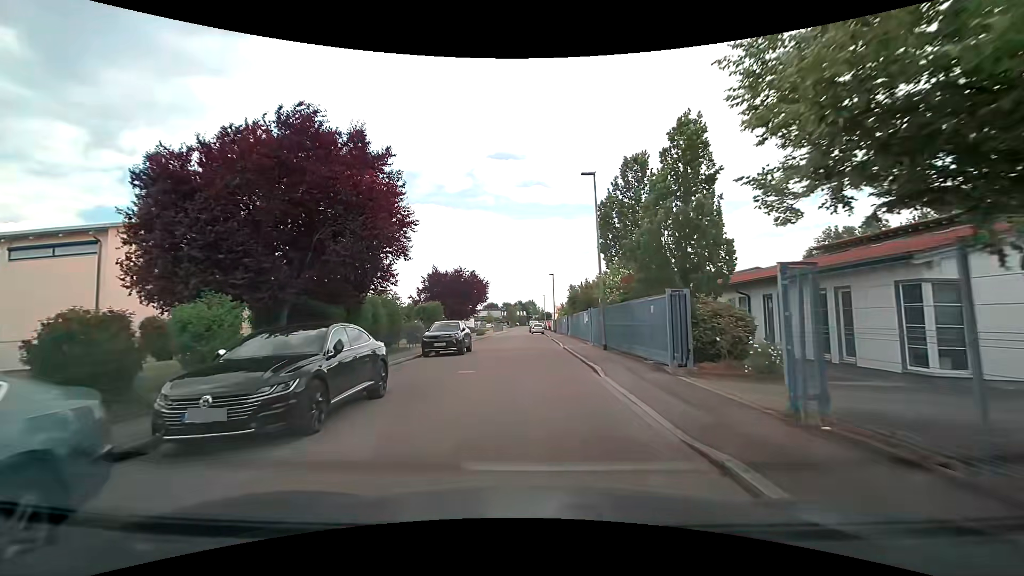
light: Day
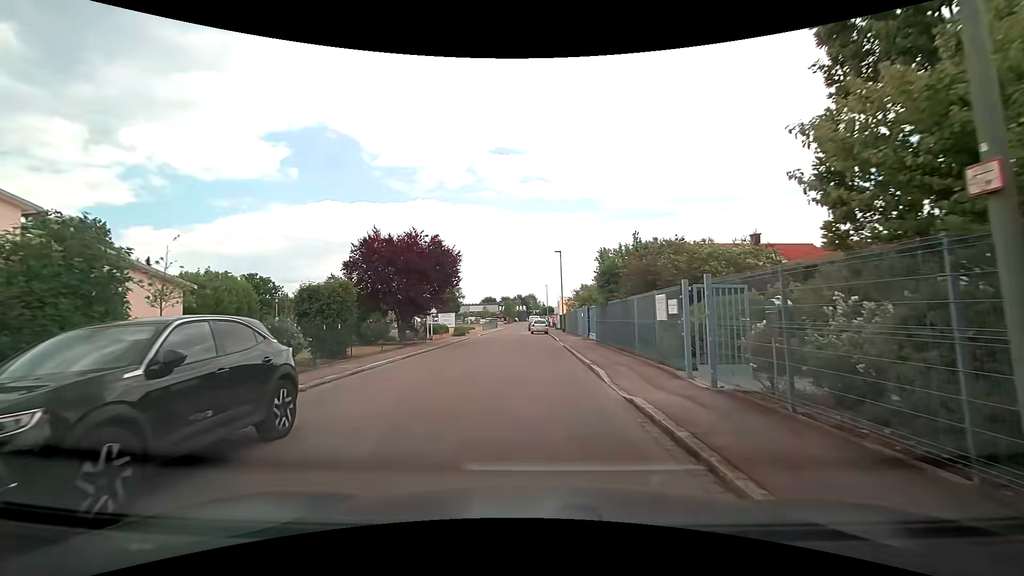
(0.0, +18.0) m; 0°
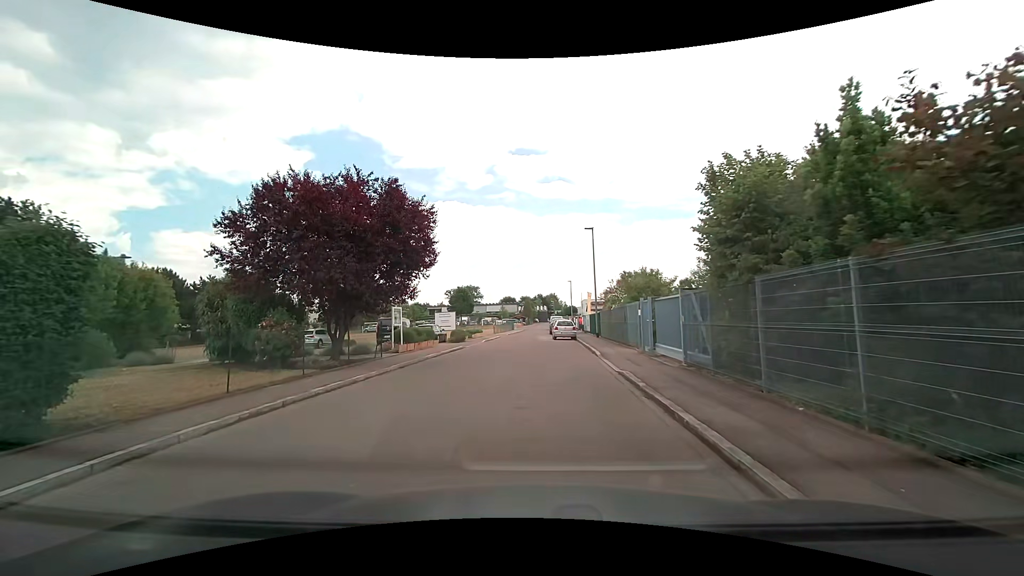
(0.0, +12.2) m; -1°
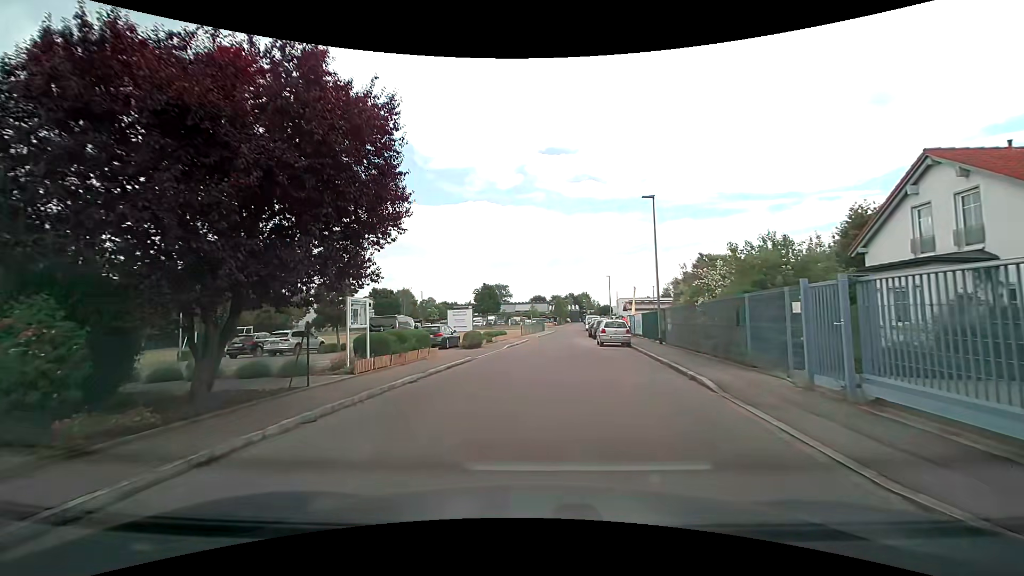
(-0.4, +8.8) m; -5°
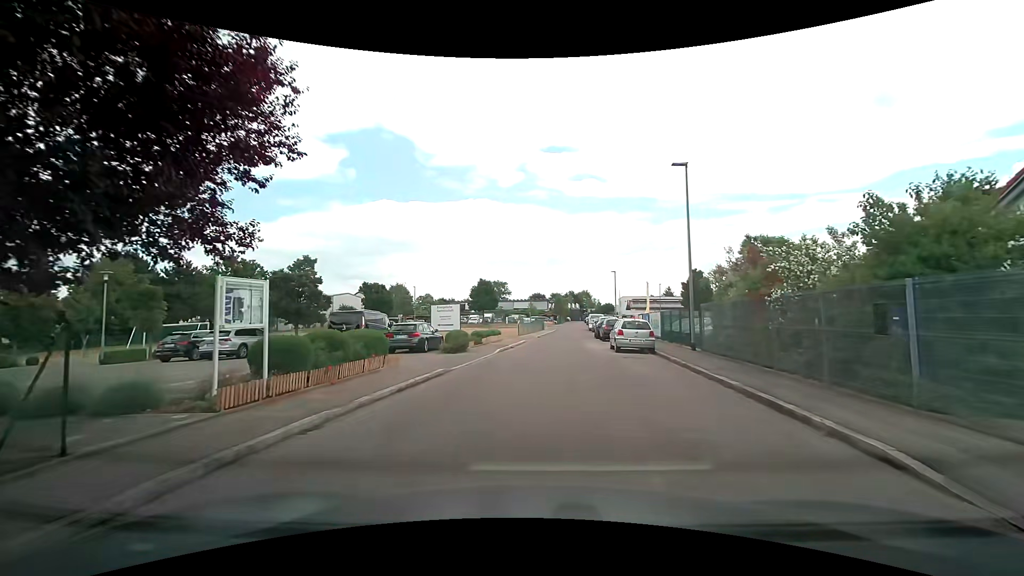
(+0.1, +5.4) m; +2°
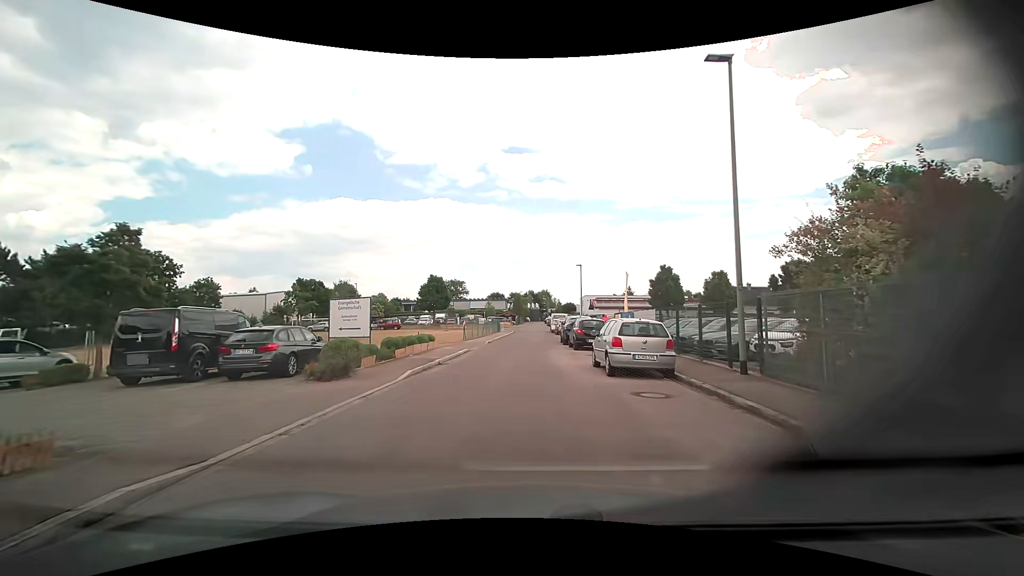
(+0.3, +8.9) m; +4°
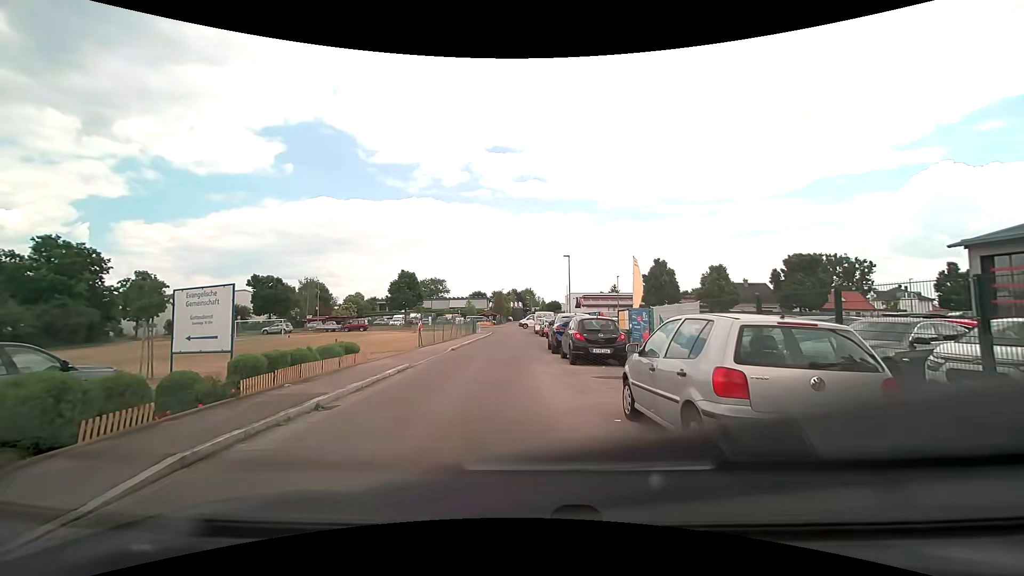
(+0.2, +7.9) m; +2°
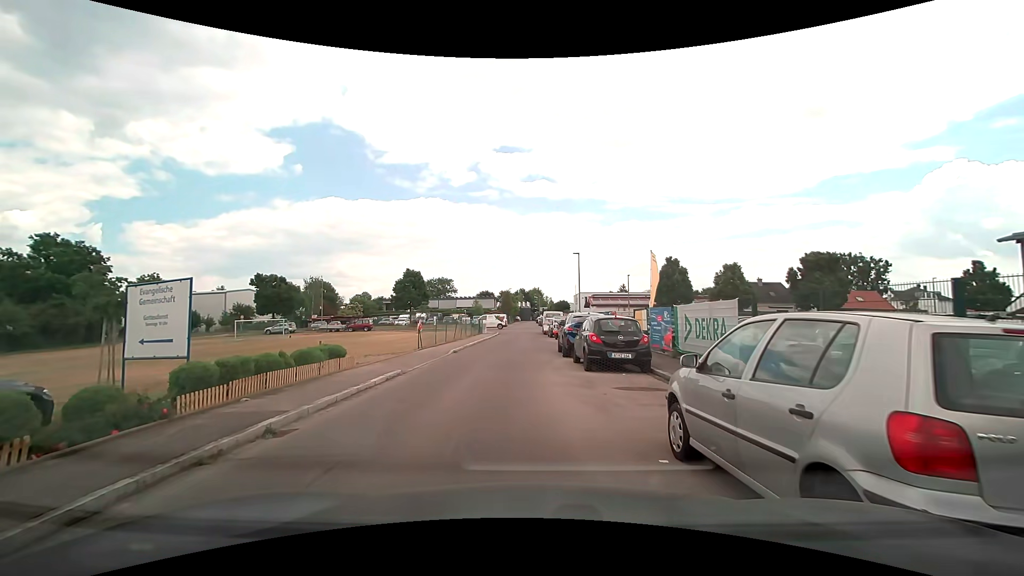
(0.0, +1.9) m; -1°
